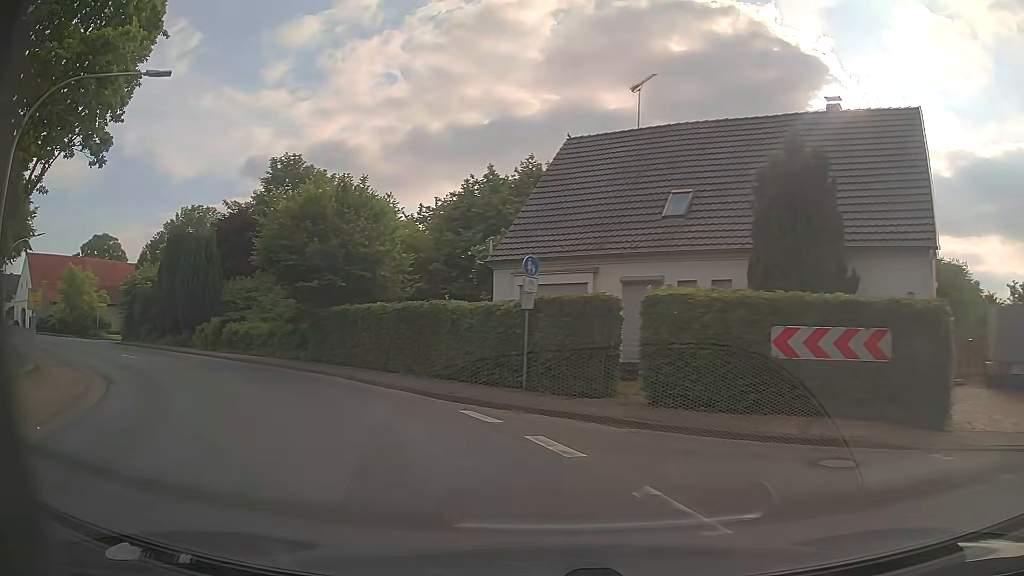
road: primary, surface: asphalt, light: Day
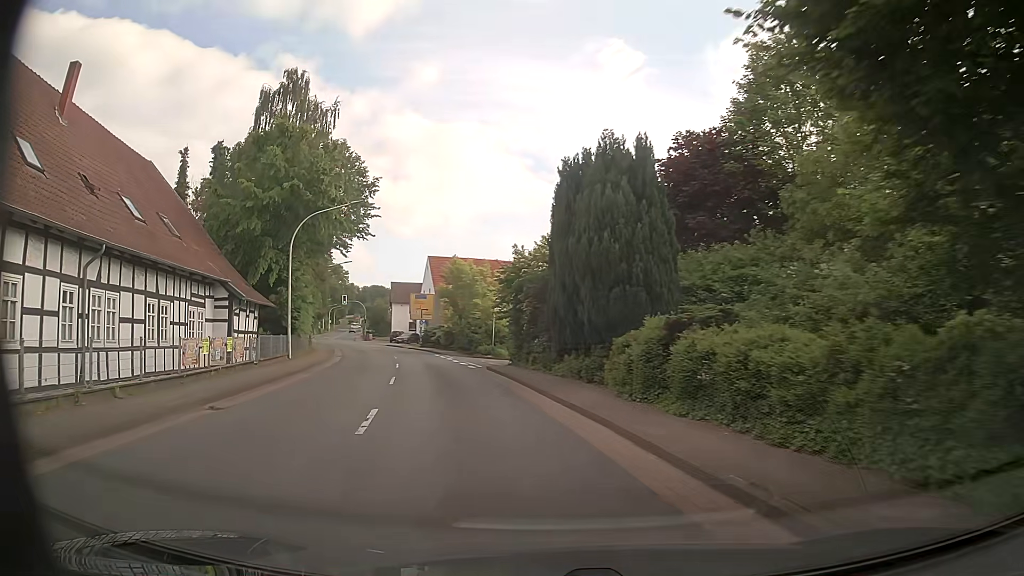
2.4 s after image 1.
(-8.0, +18.8) m; -42°
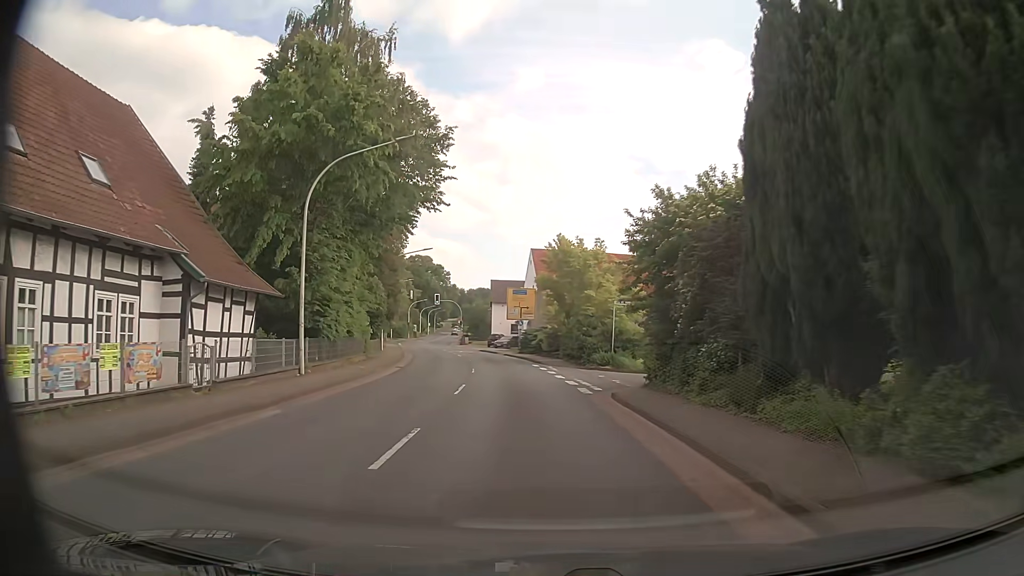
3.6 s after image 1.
(-1.1, +11.6) m; -9°
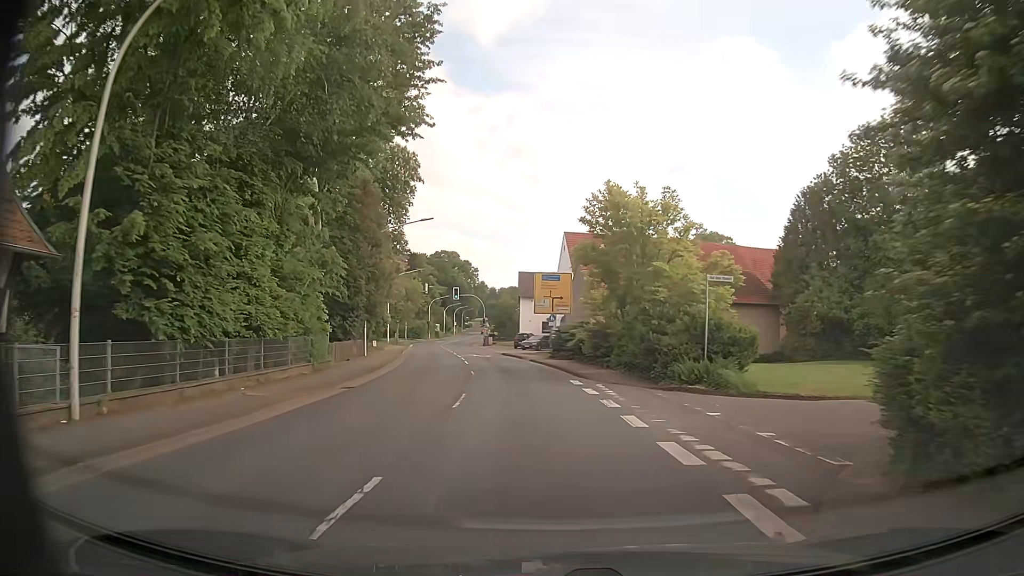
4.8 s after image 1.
(-0.5, +12.8) m; -4°
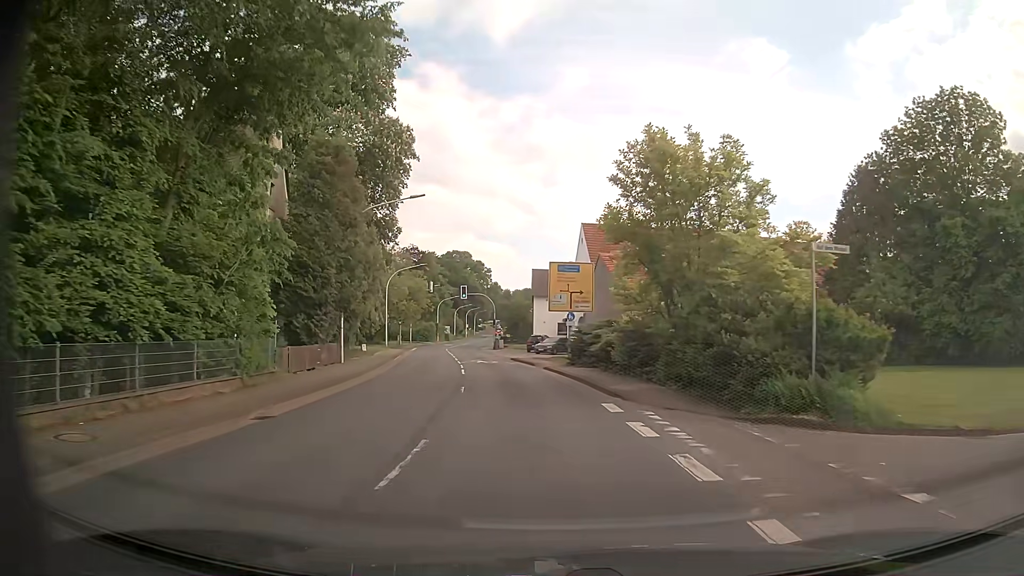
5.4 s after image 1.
(0.0, +6.8) m; 0°
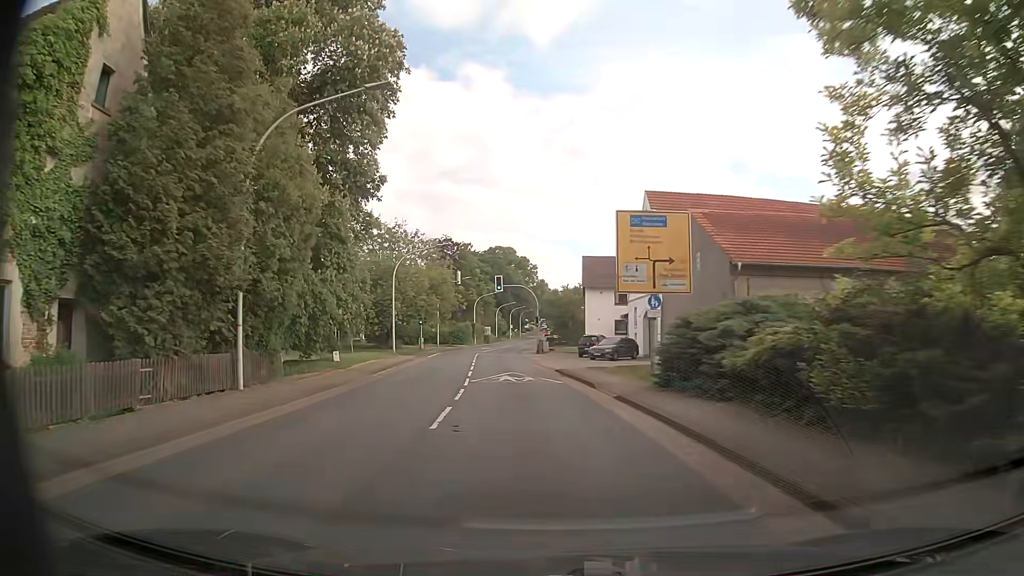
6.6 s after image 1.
(-0.5, +14.2) m; -5°
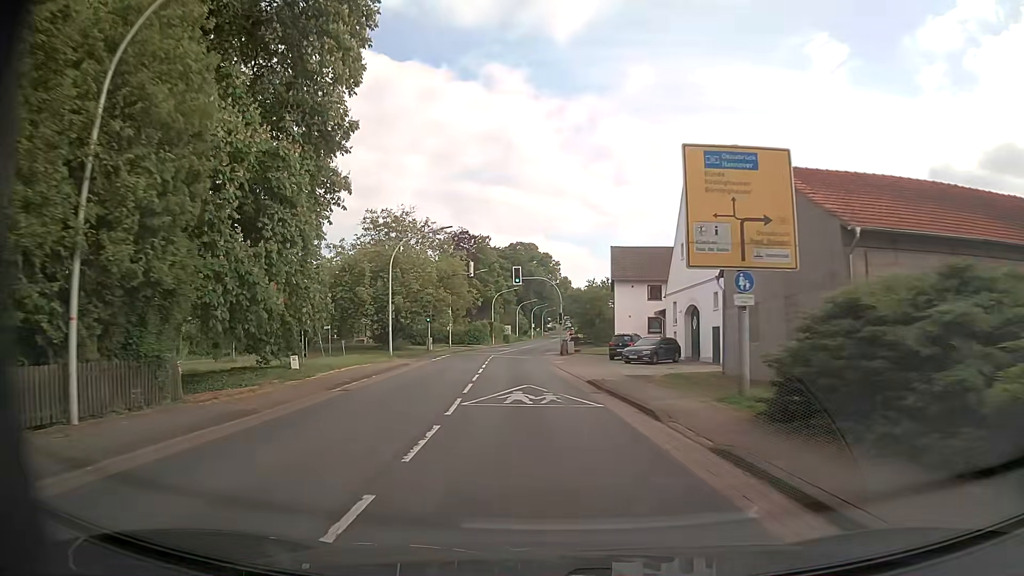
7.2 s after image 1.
(-0.1, +7.3) m; -1°
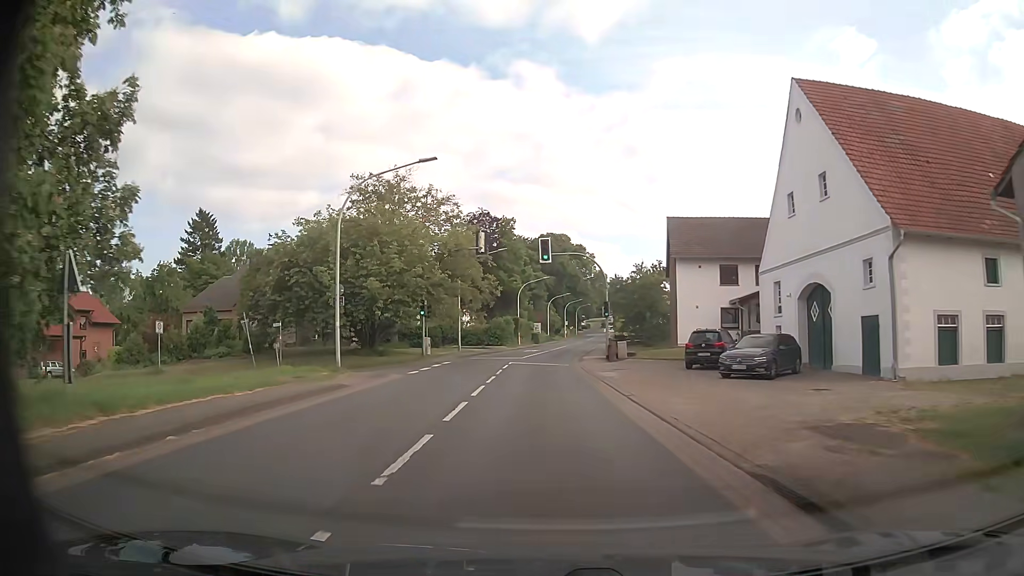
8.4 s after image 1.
(-0.5, +15.0) m; -3°
(0, +10) (0, +20) (0, +30) (0, +40) (+1, +50) (+2, +60) (+3, +70) (+4, +80) (+5, +90) (+6, +100) m
